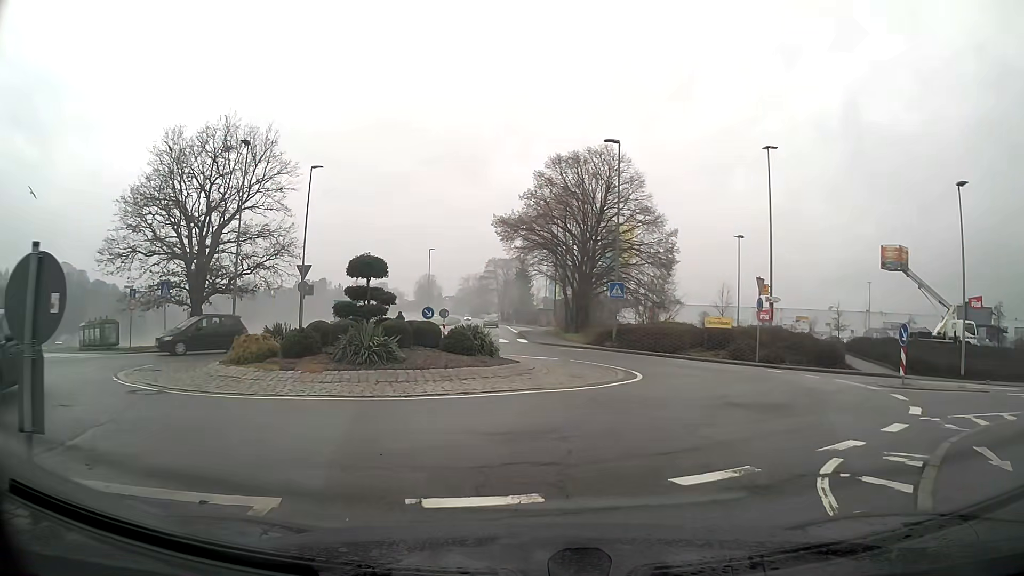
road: tertiary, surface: asphalt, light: Day
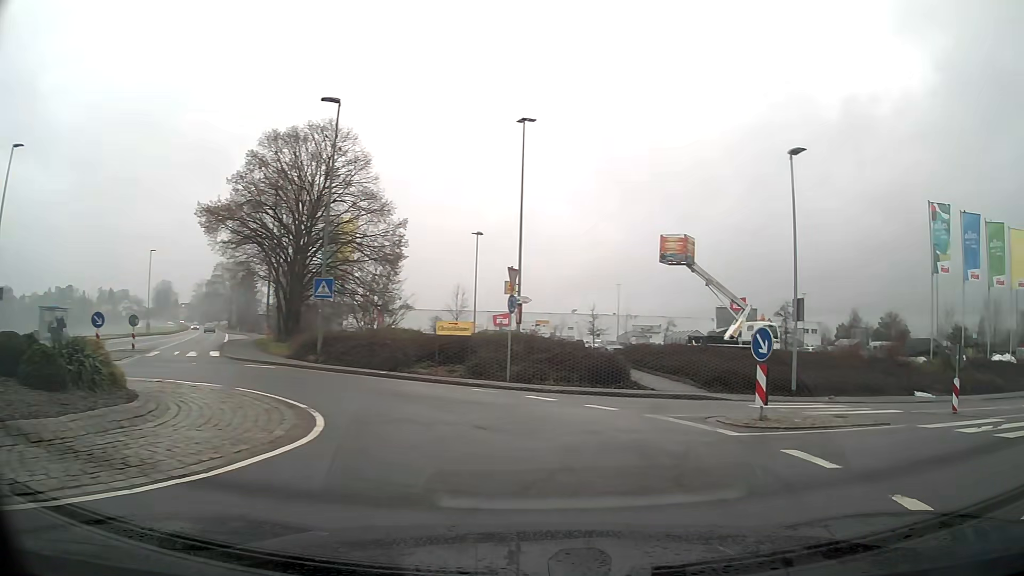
(+1.4, +7.3) m; +21°
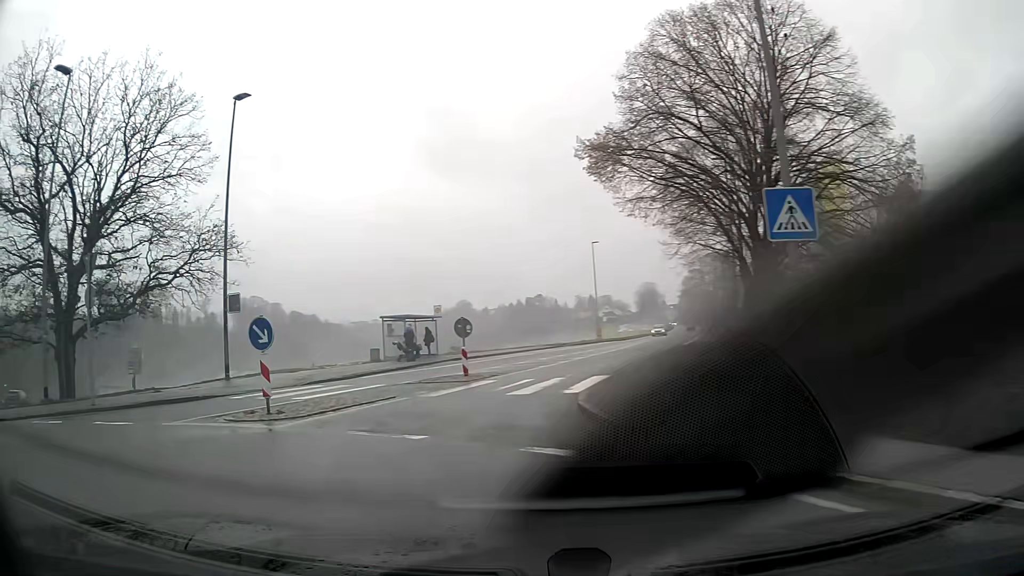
(-5.0, +15.1) m; -46°
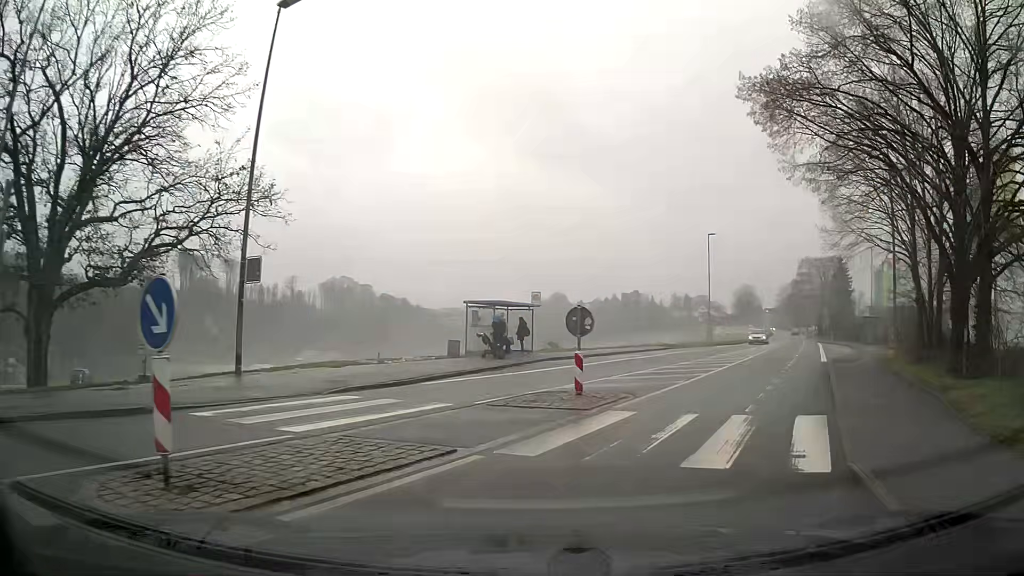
(-0.5, +7.0) m; -2°
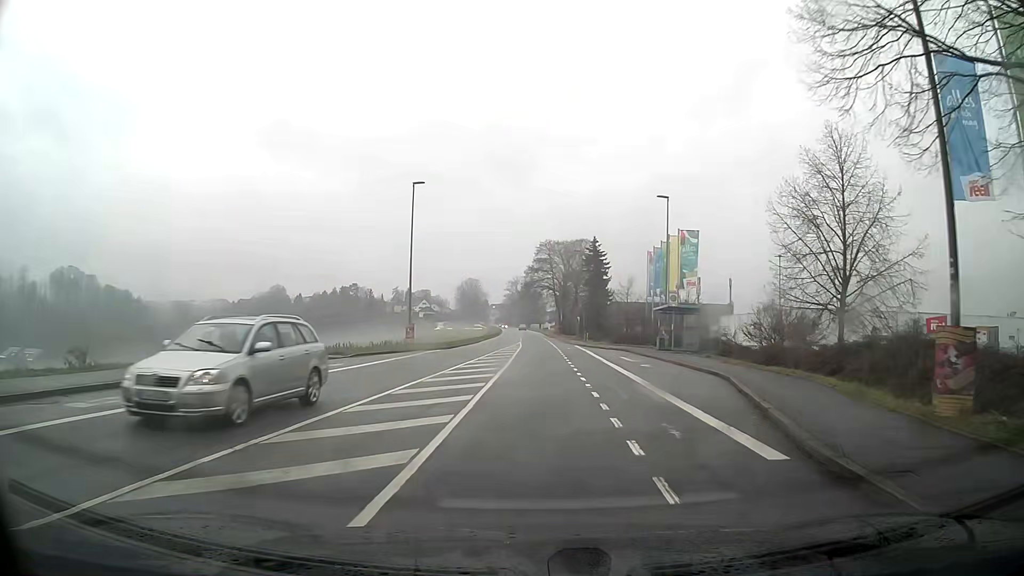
(+5.8, +21.8) m; +20°
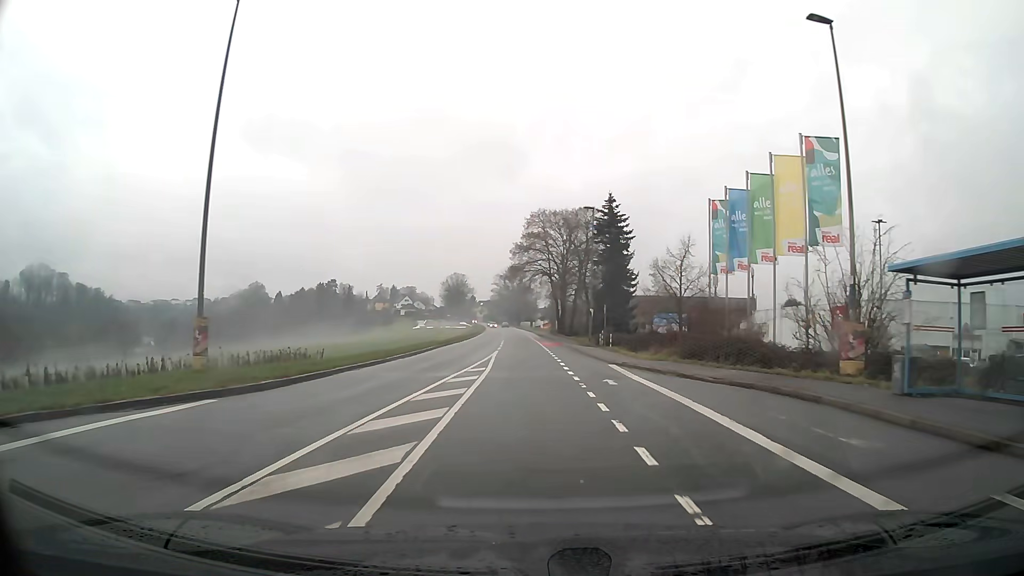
(+0.2, +27.2) m; +1°
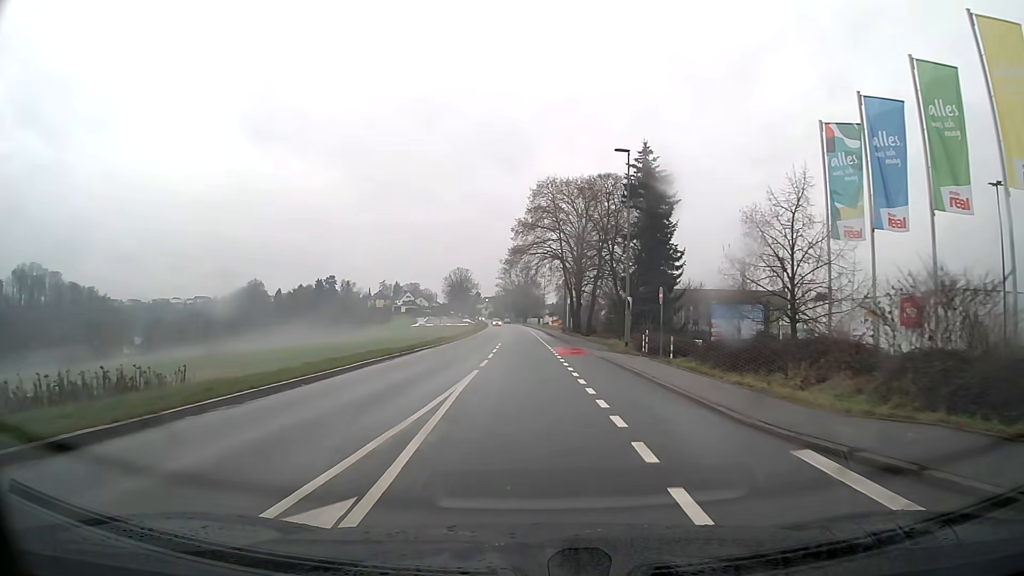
(-0.1, +16.2) m; -1°
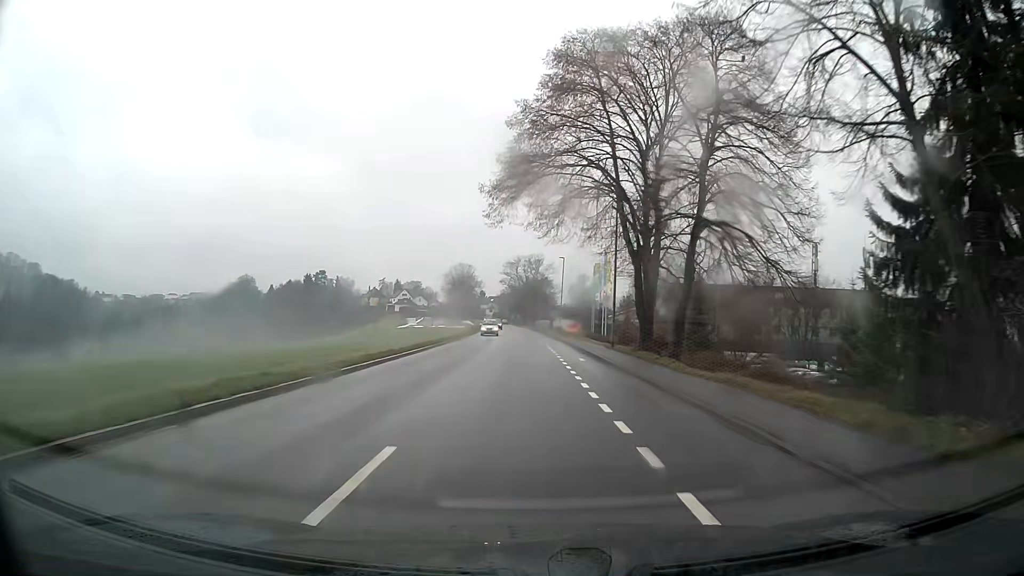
(-0.2, +34.4) m; -1°
